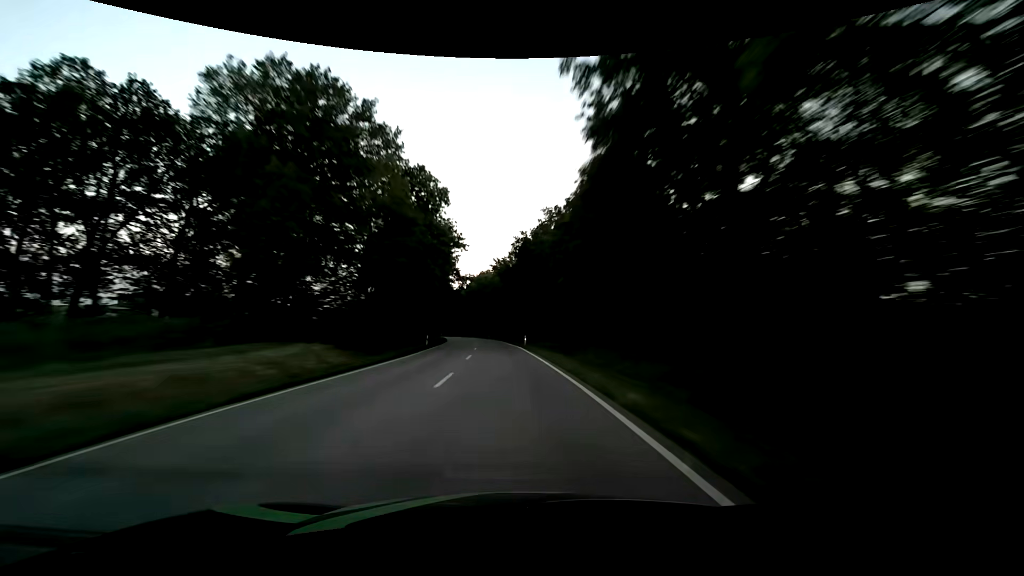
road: secondary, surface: asphalt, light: Sunrise
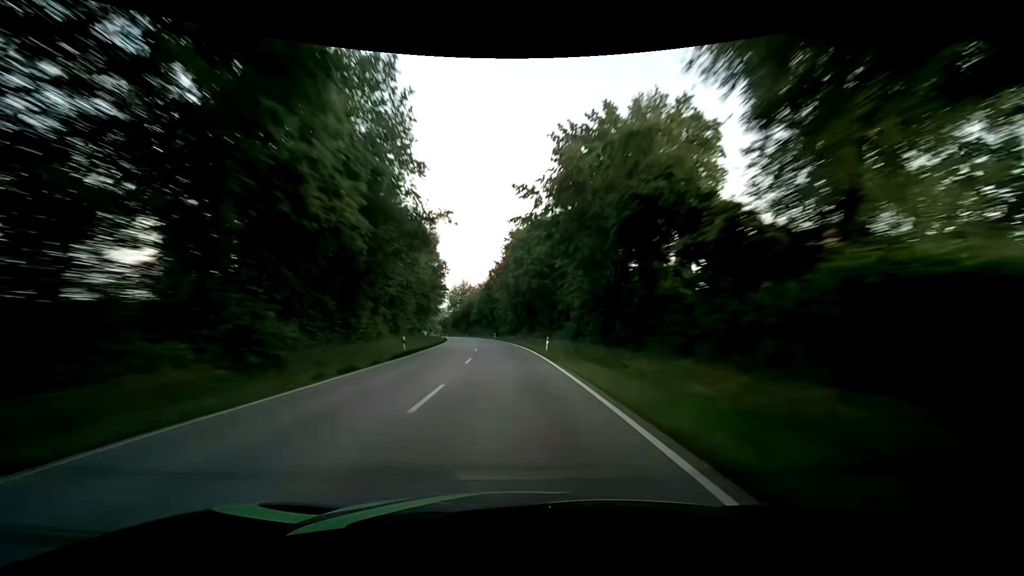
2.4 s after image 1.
(-3.5, +63.4) m; -7°
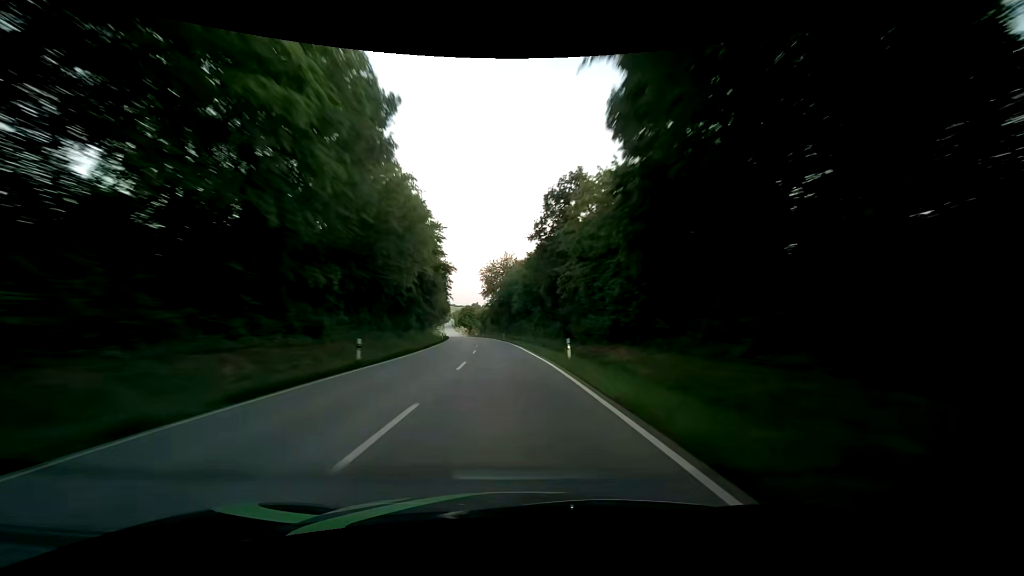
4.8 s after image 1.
(-3.4, +63.5) m; -6°
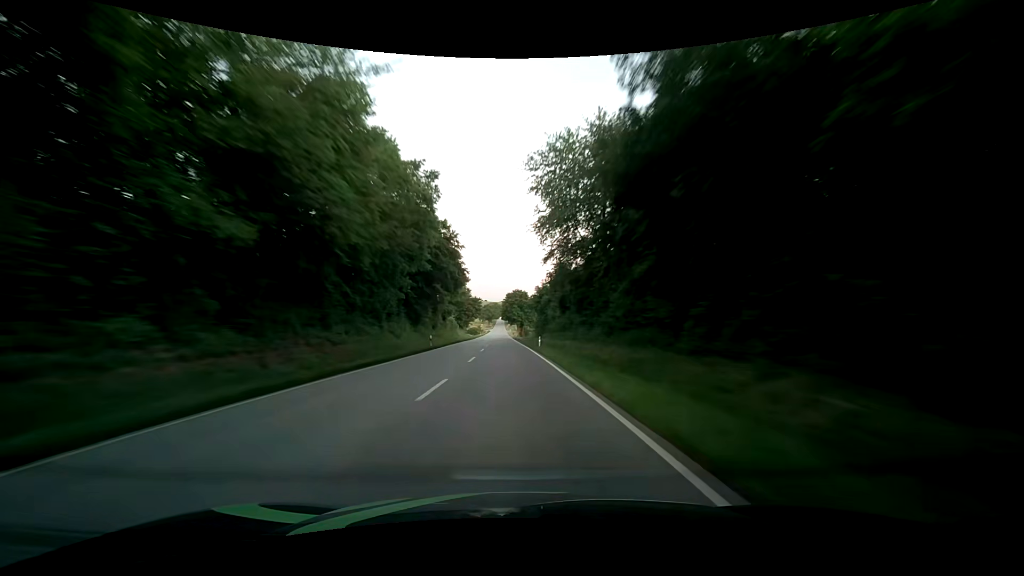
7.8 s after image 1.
(-5.2, +79.3) m; -7°
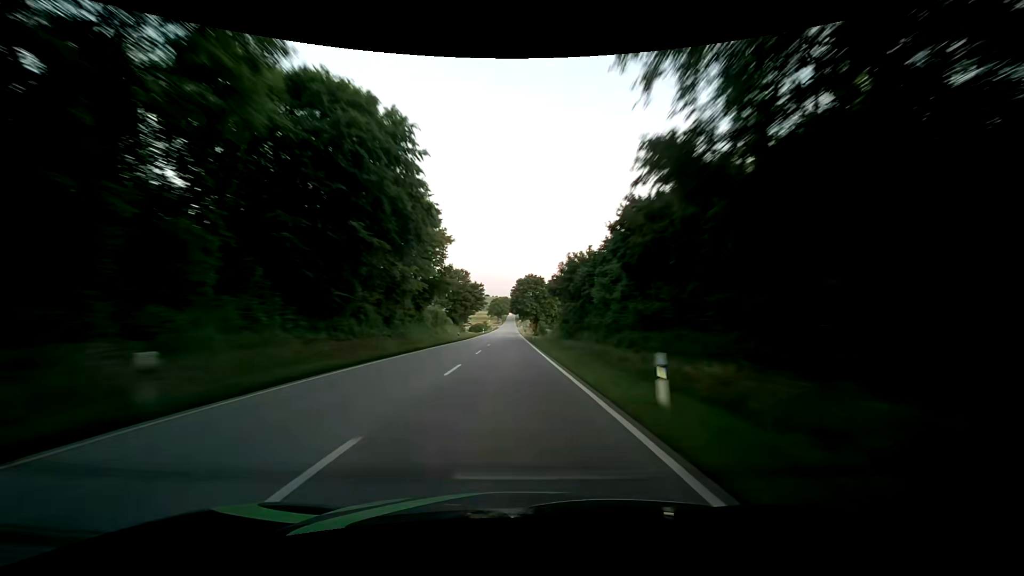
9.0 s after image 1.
(-0.4, +31.8) m; -1°
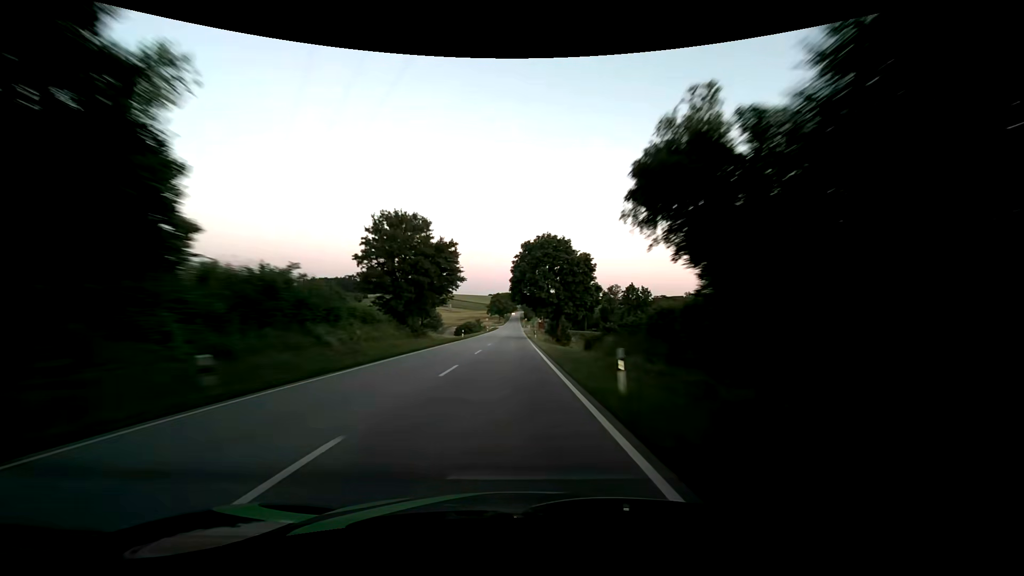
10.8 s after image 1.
(+0.1, +47.6) m; -1°
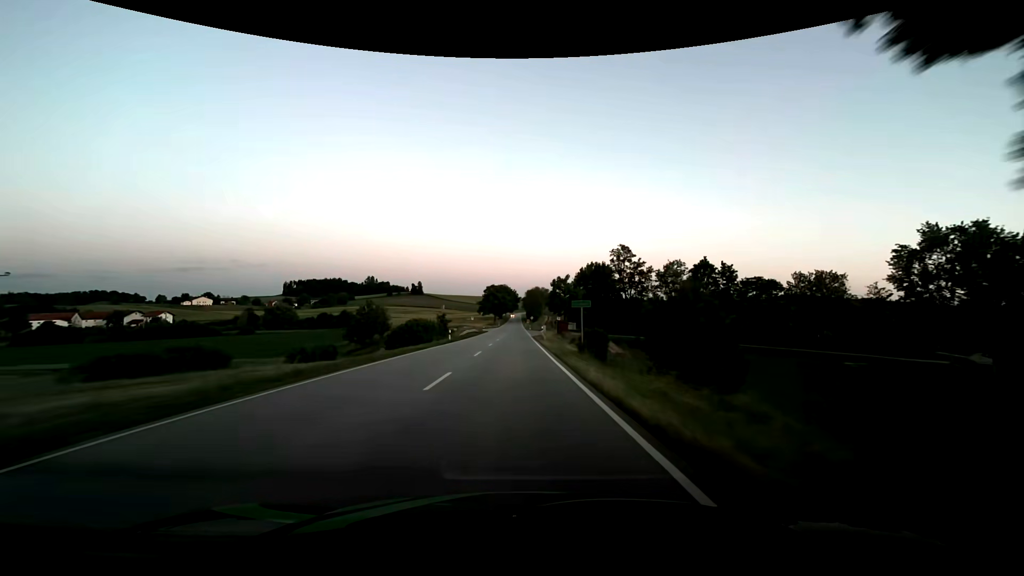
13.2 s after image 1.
(+0.2, +63.3) m; 0°
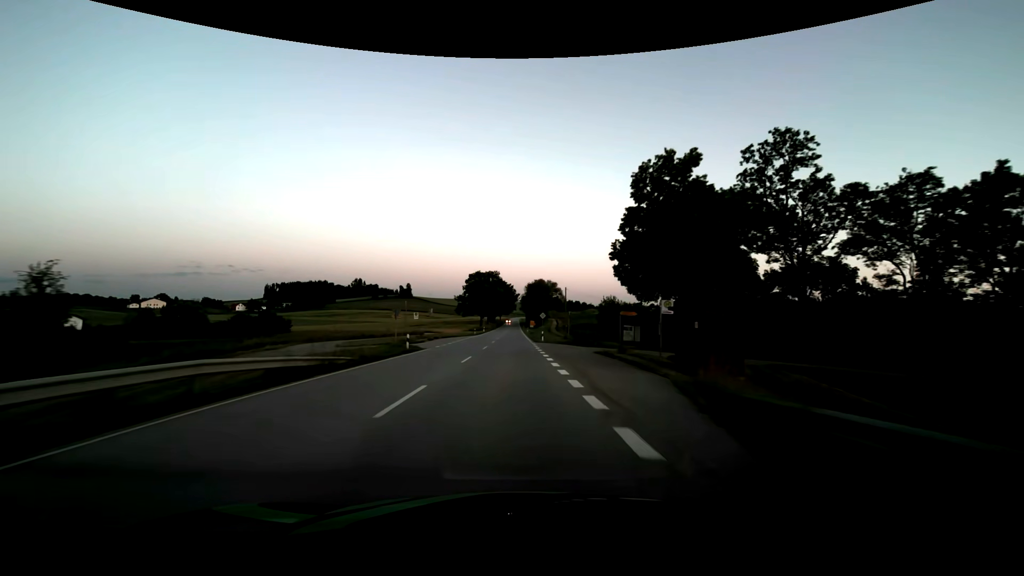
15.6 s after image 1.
(+0.8, +63.0) m; +1°
(0, +10) (0, +20) (0, +30) (0, +40) (0, +50) (0, +60) (0, +70) (0, +80) (0, +90) (0, +100) m
